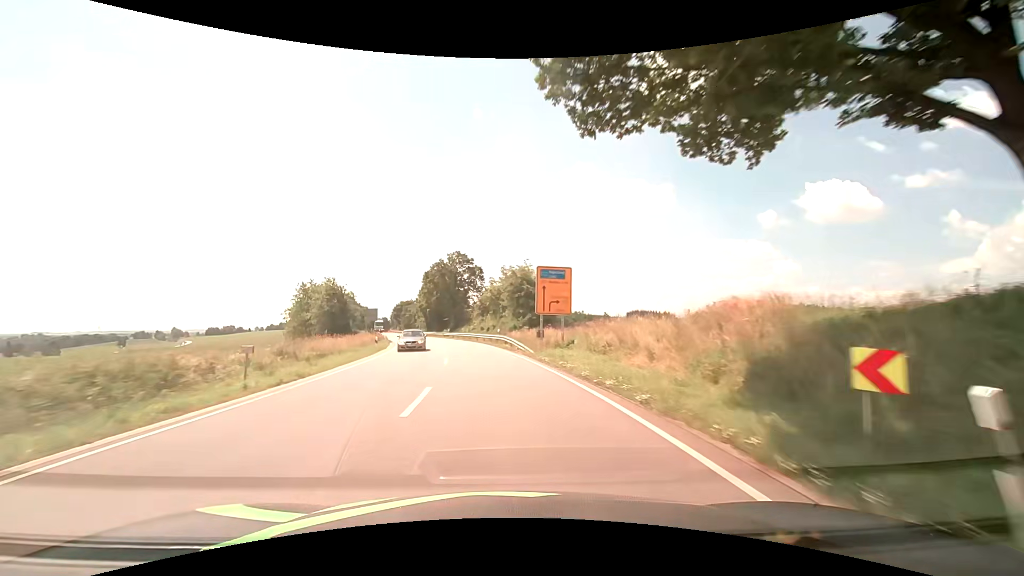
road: secondary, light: Day
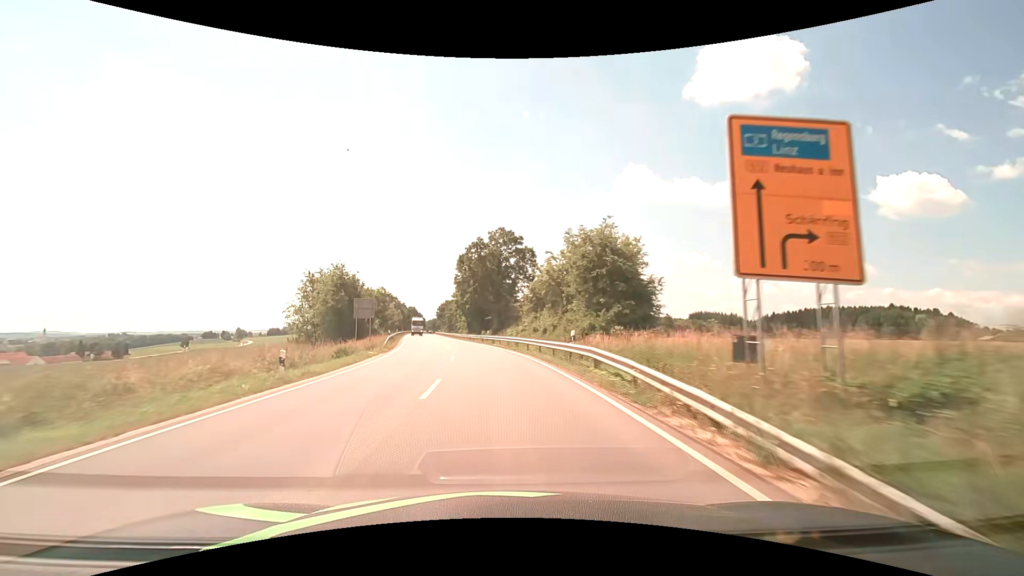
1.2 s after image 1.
(-1.2, +22.5) m; -6°
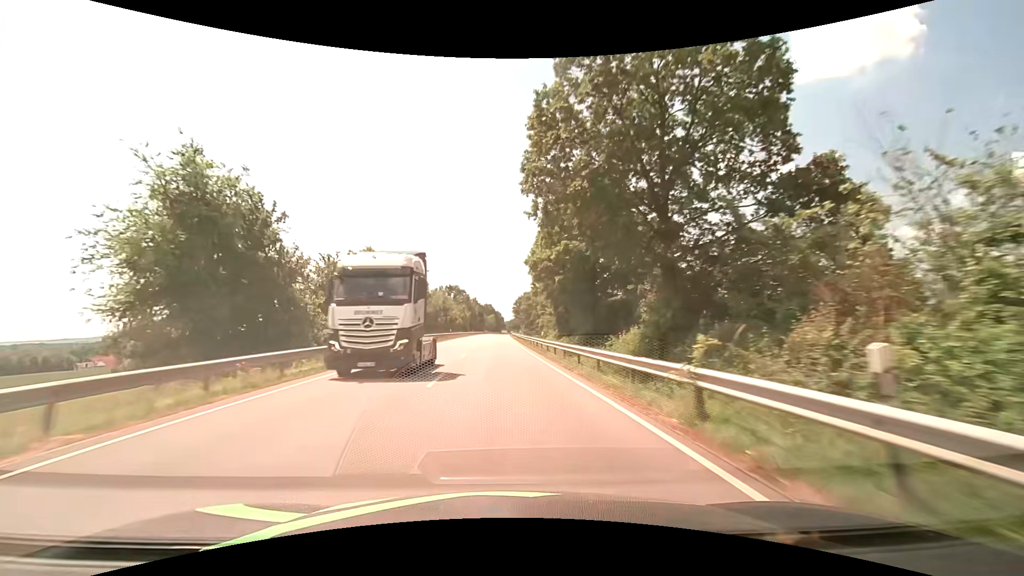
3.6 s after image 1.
(-4.4, +46.9) m; -9°
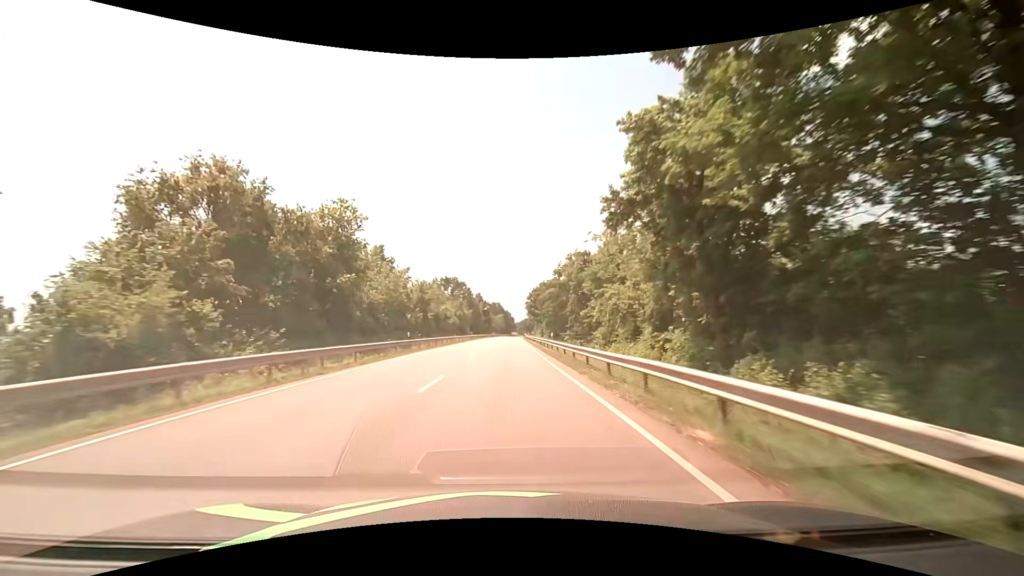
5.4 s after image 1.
(-0.8, +37.4) m; -2°
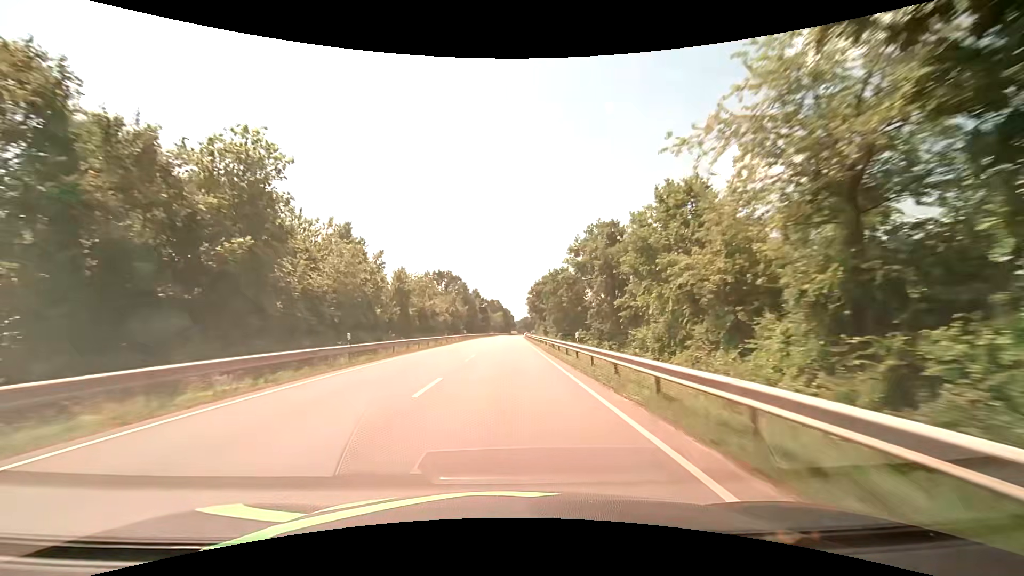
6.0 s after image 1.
(+0.1, +13.0) m; 0°
(0, +10) (0, +20) (0, +30) (0, +40) (0, +50) (0, +60) (0, +70) (+1, +80) (+1, +90) (+1, +100) m
